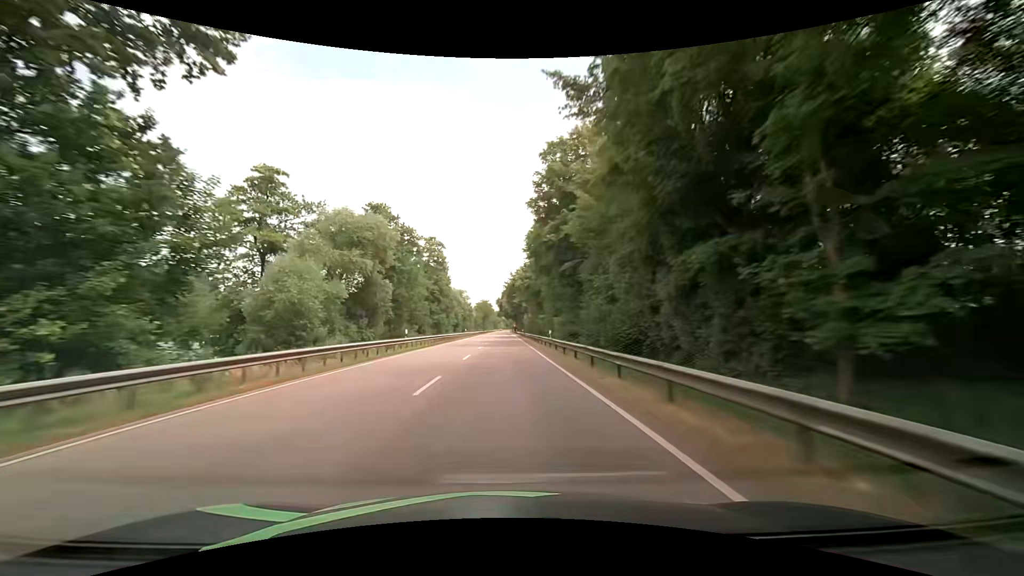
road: primary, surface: asphalt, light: Day
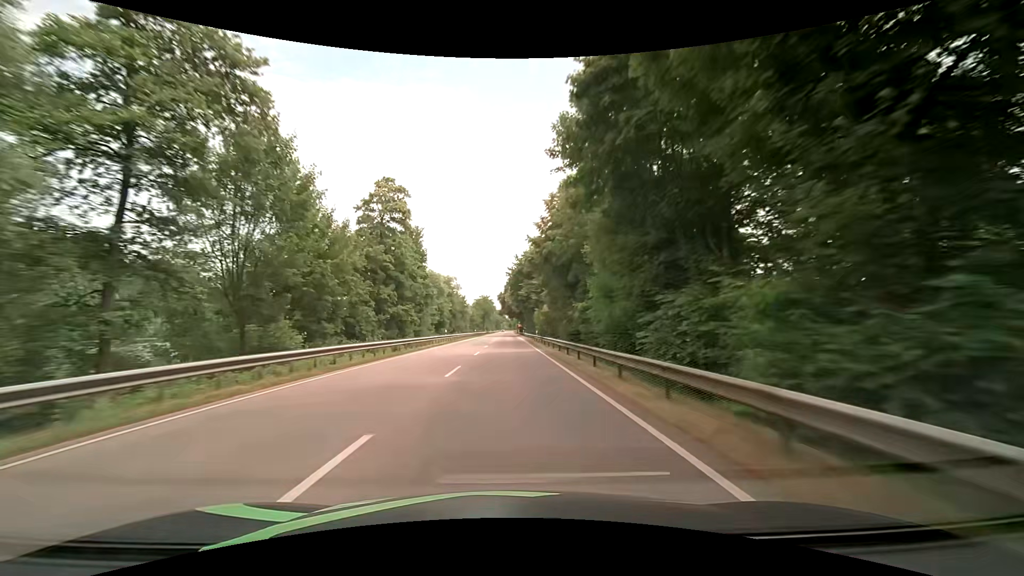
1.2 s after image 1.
(0.0, +31.6) m; 0°
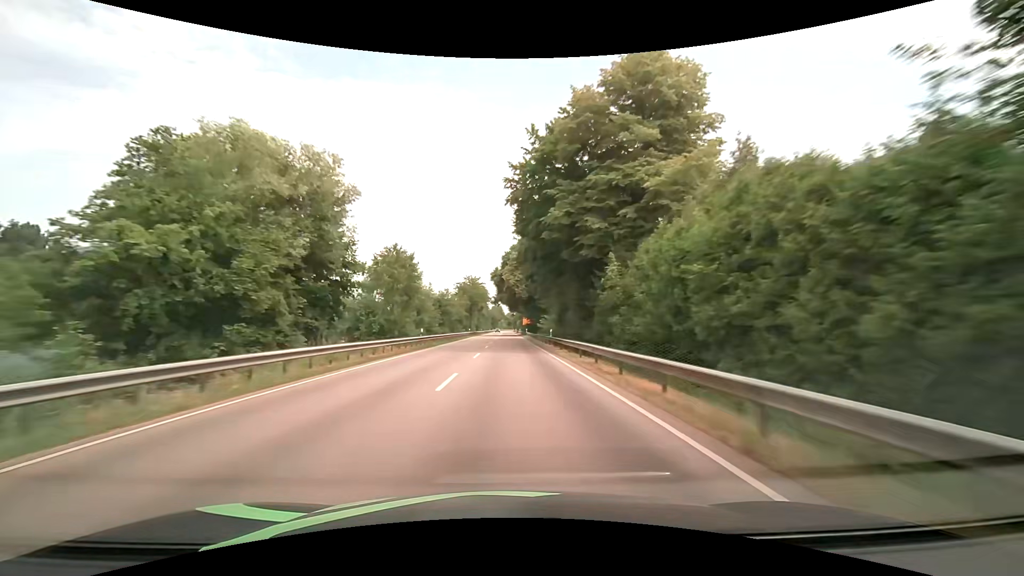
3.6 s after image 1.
(-0.6, +63.2) m; -1°
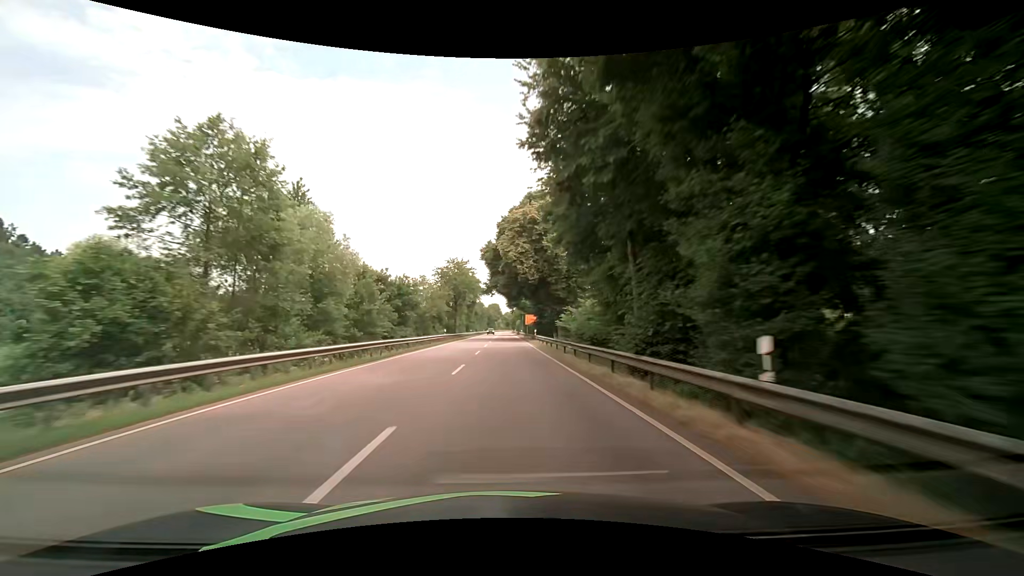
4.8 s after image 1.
(+0.2, +31.6) m; 0°
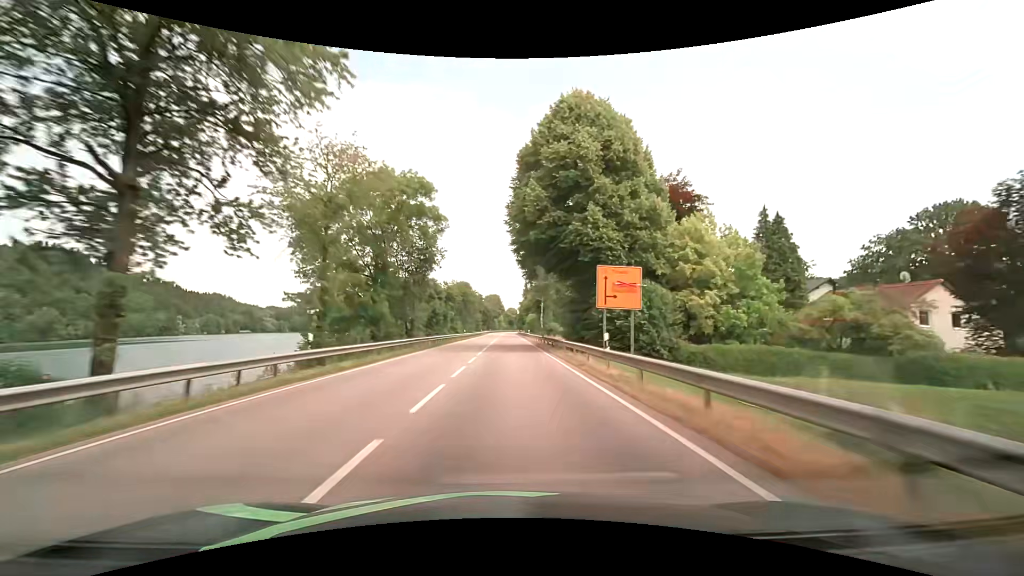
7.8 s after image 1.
(-0.1, +79.1) m; 0°
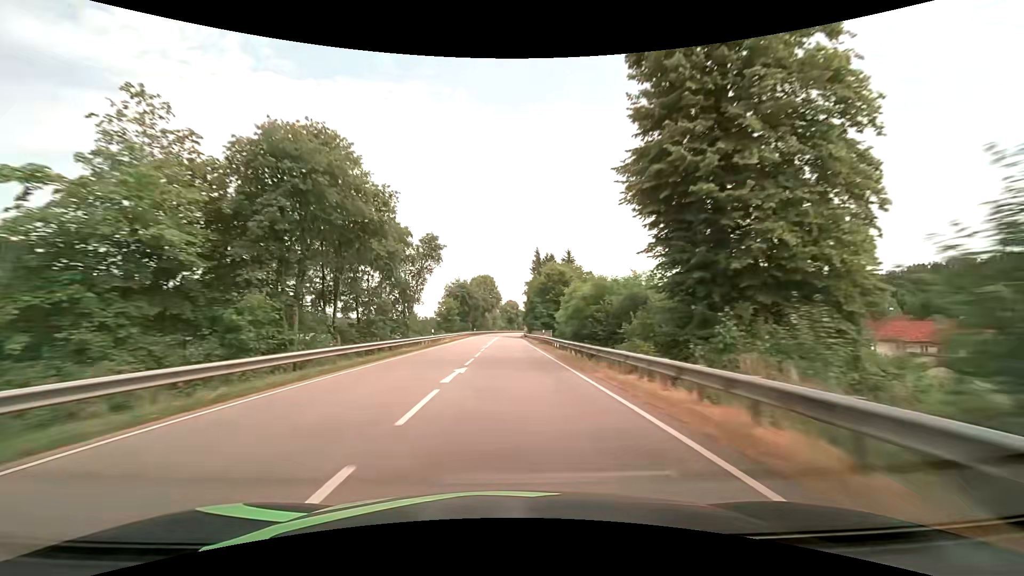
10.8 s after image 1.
(-0.2, +79.2) m; 0°
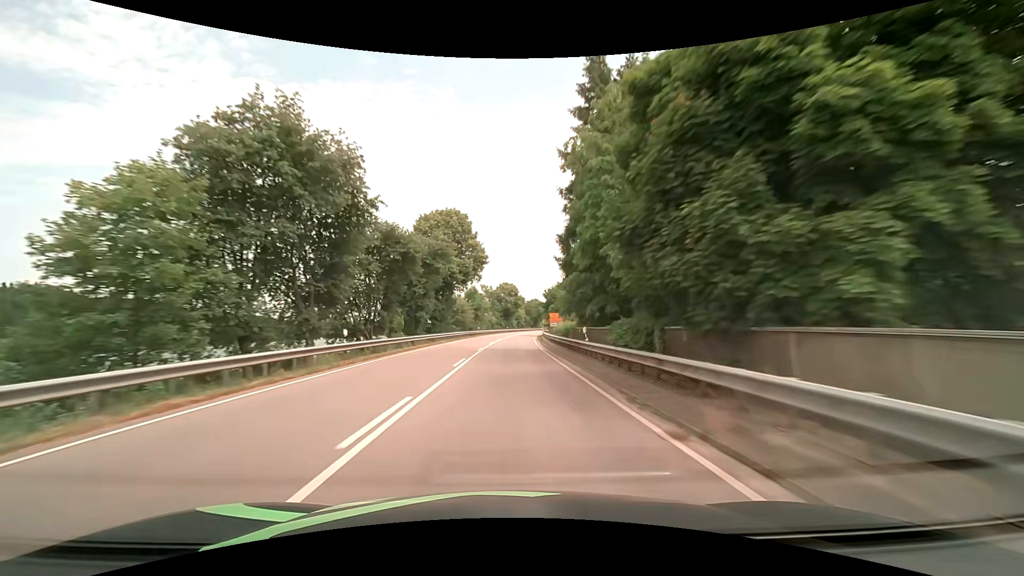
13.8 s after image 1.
(+0.5, +79.3) m; +1°
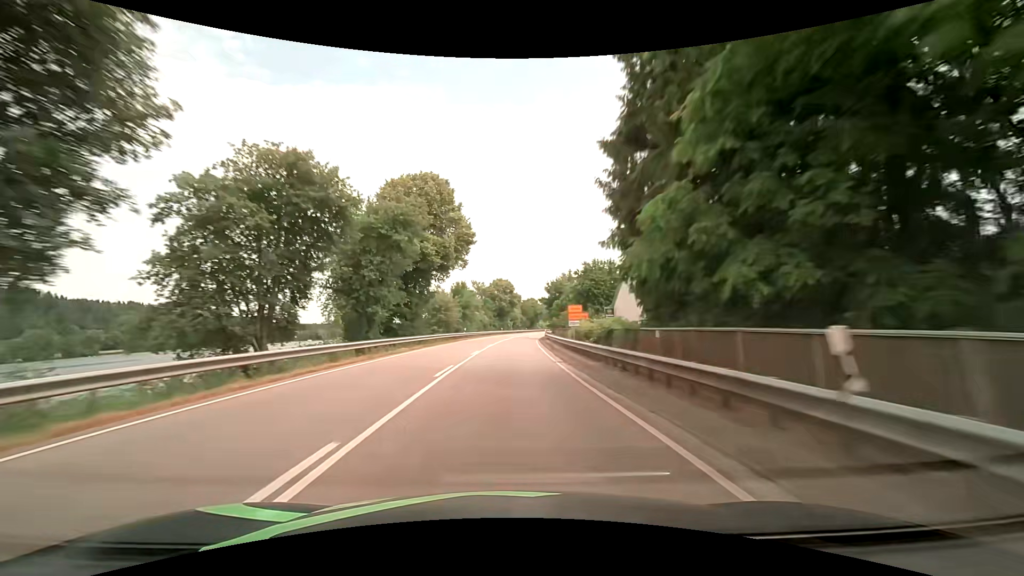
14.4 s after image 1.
(+0.1, +15.8) m; 0°
(0, +10) (0, +20) (0, +30) (+1, +40) (+1, +50) (+2, +60) (+3, +70) (+3, +80) (+4, +90) (+6, +100) m
